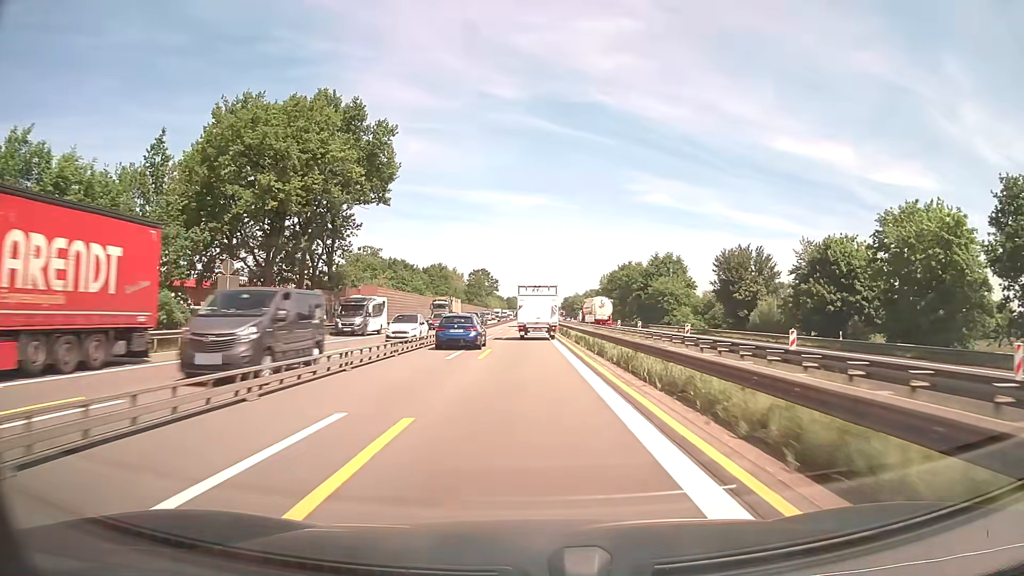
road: motorway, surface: asphalt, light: Day
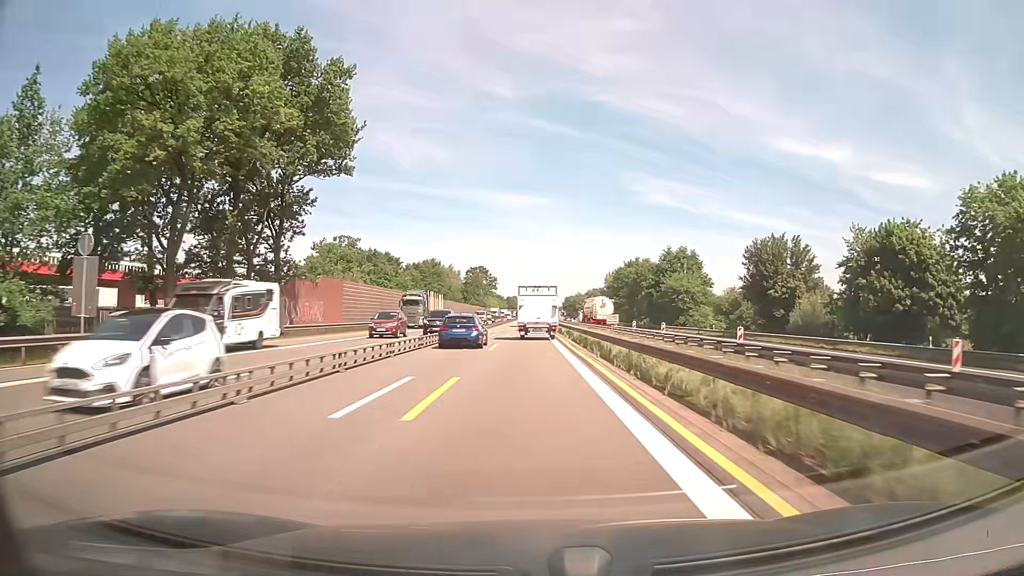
(0.0, +12.5) m; 0°
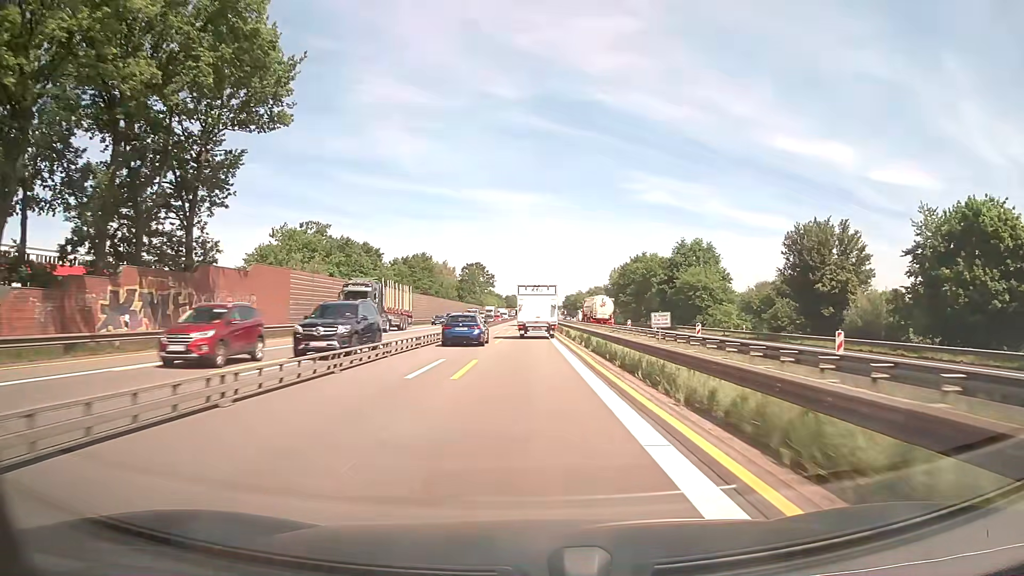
(0.0, +12.5) m; 0°
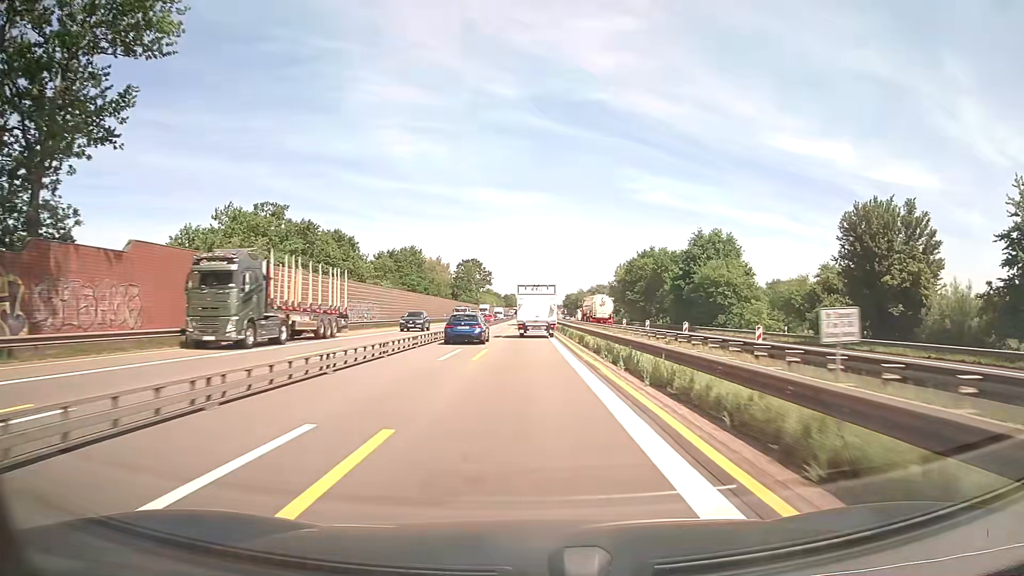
(0.0, +12.5) m; 0°
